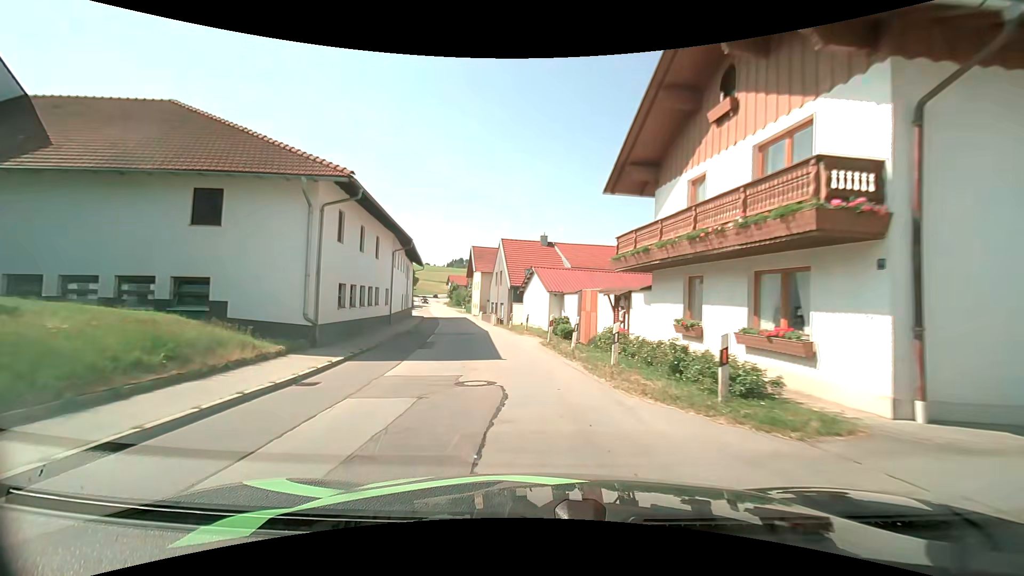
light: Day
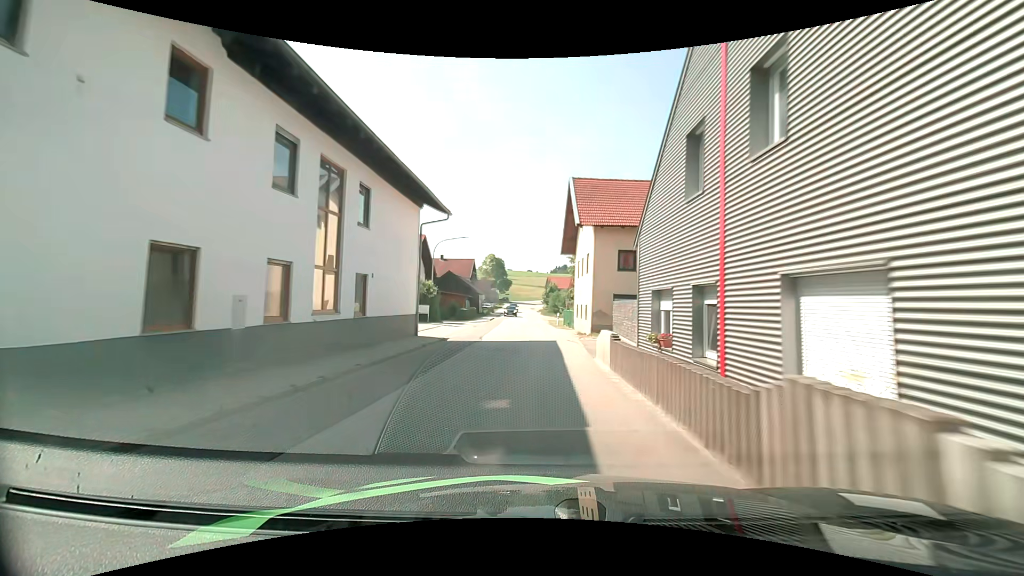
(-4.3, +36.3) m; -12°
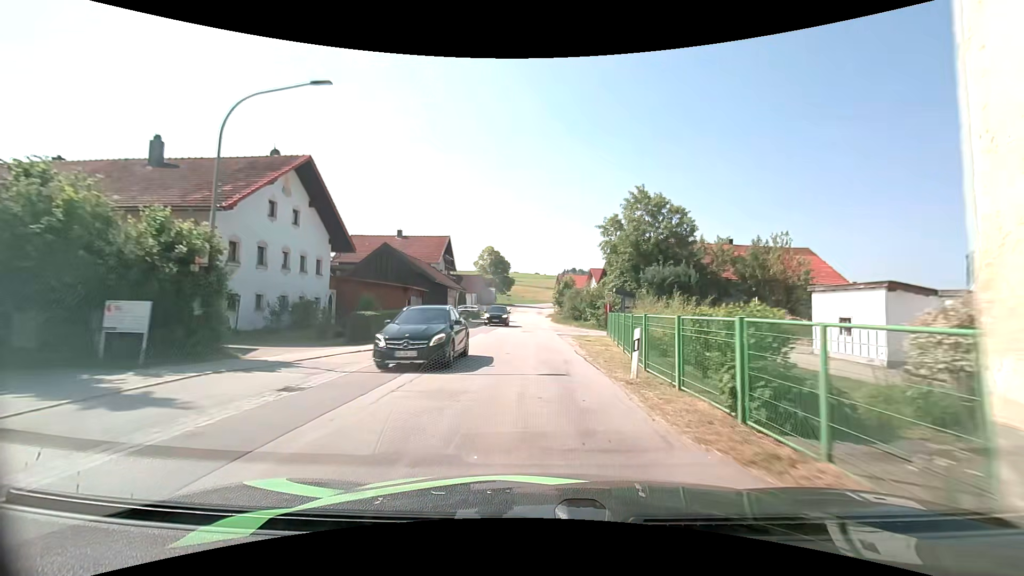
(-0.3, +30.3) m; -1°
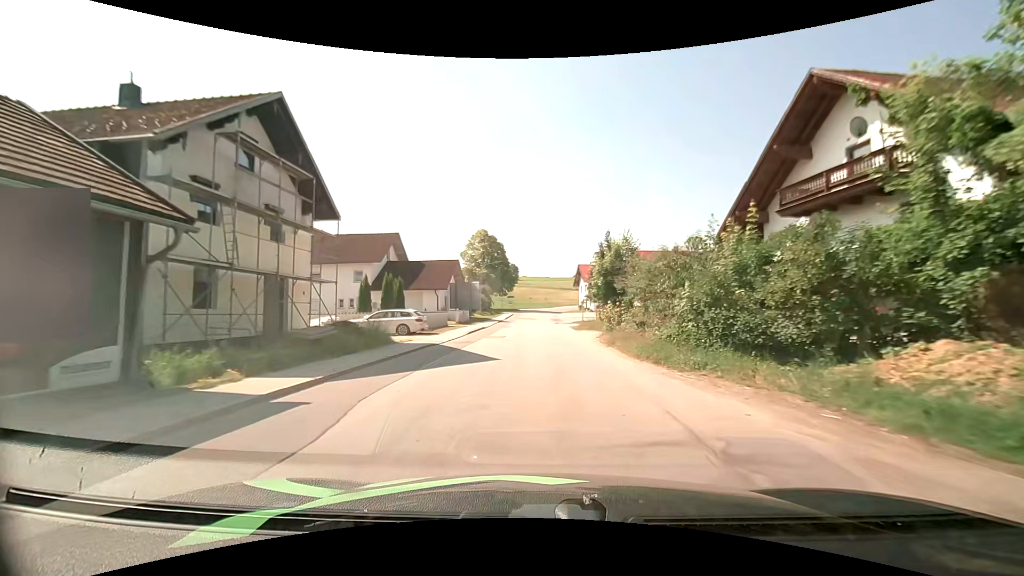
(-0.5, +38.4) m; -1°
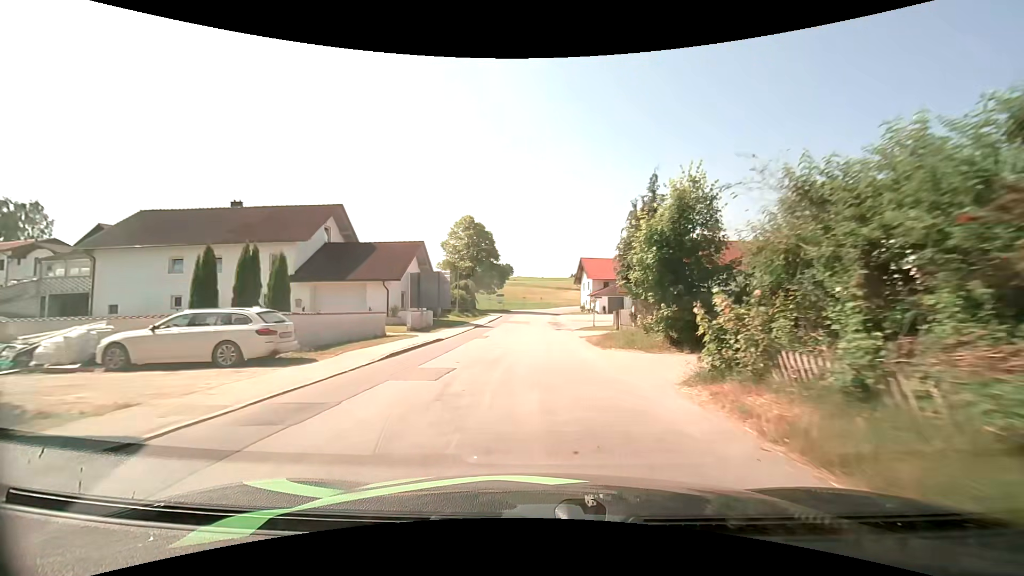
(+0.1, +15.2) m; 0°
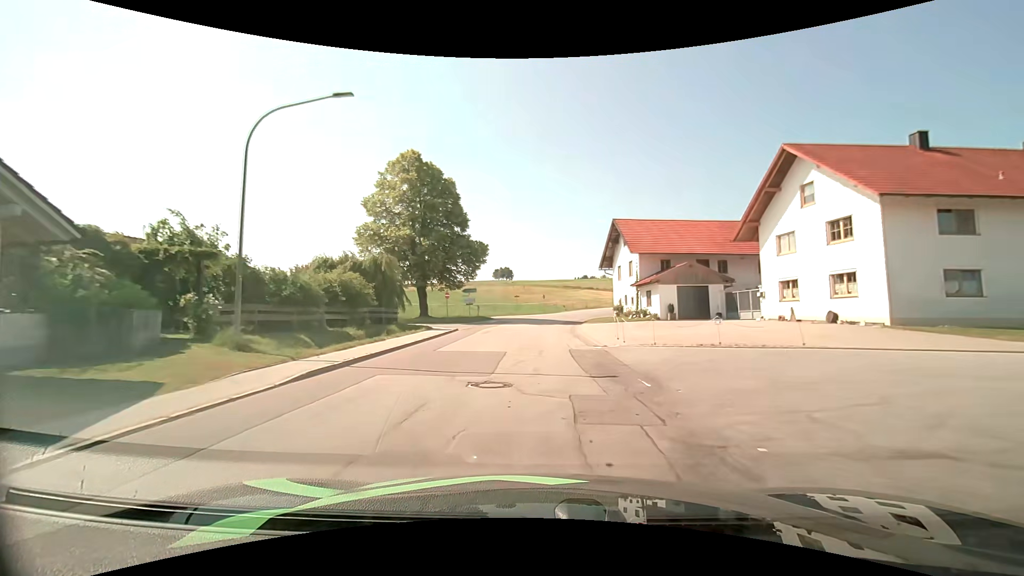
(+0.4, +36.7) m; 0°
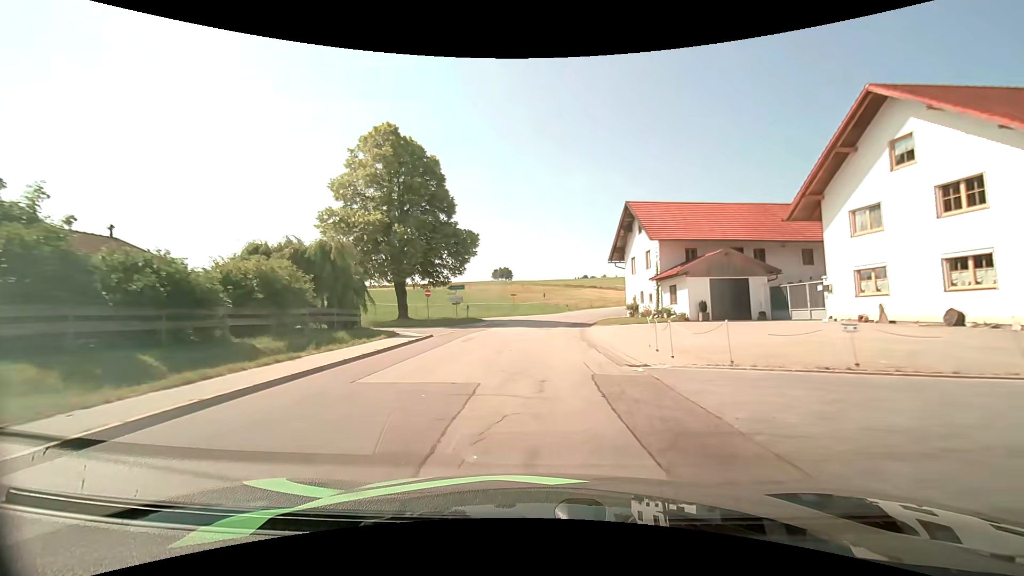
(0.0, +7.2) m; 0°
